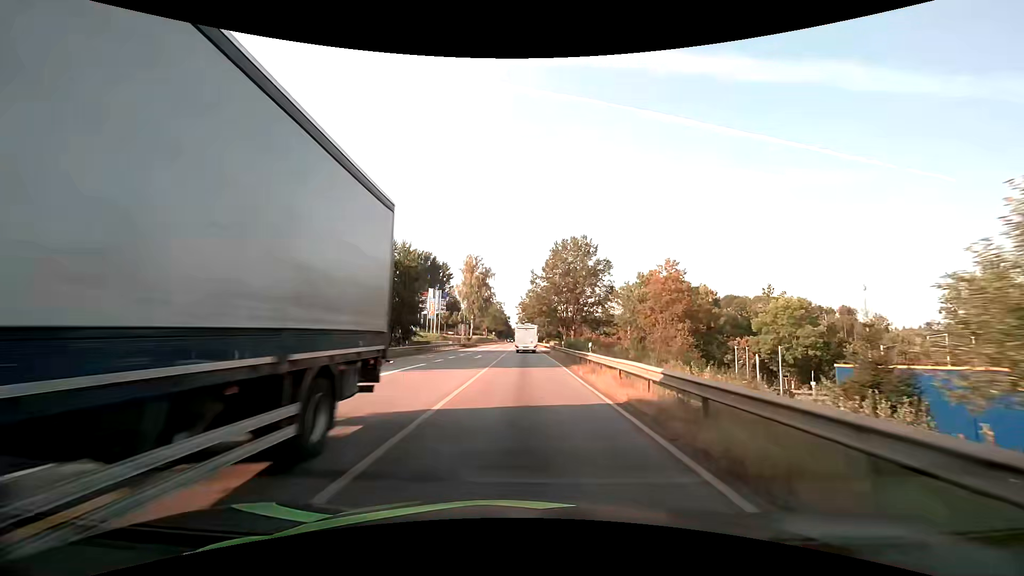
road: primary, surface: asphalt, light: Day
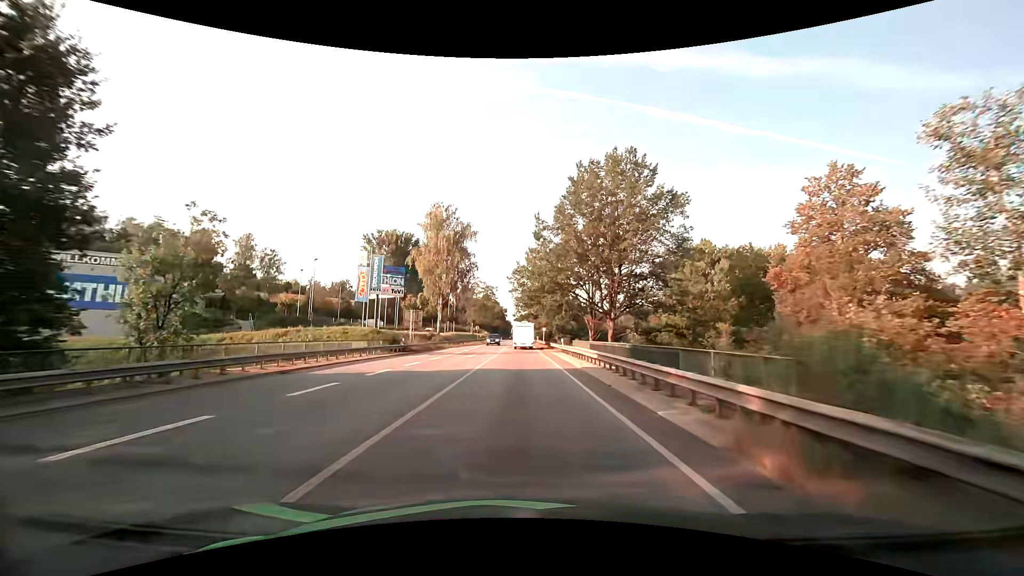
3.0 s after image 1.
(-0.3, +41.0) m; 0°
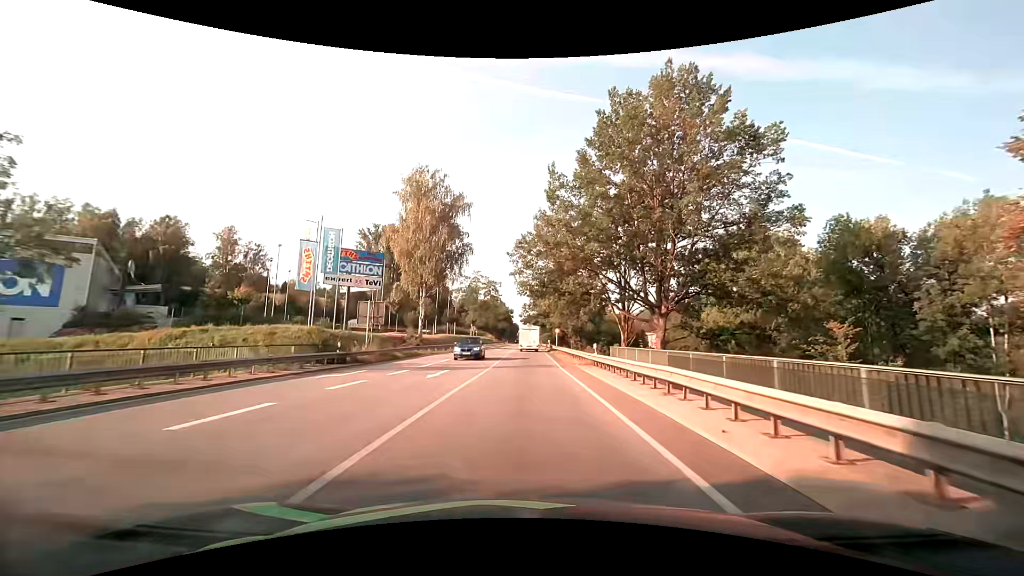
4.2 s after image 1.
(-0.2, +16.0) m; -1°
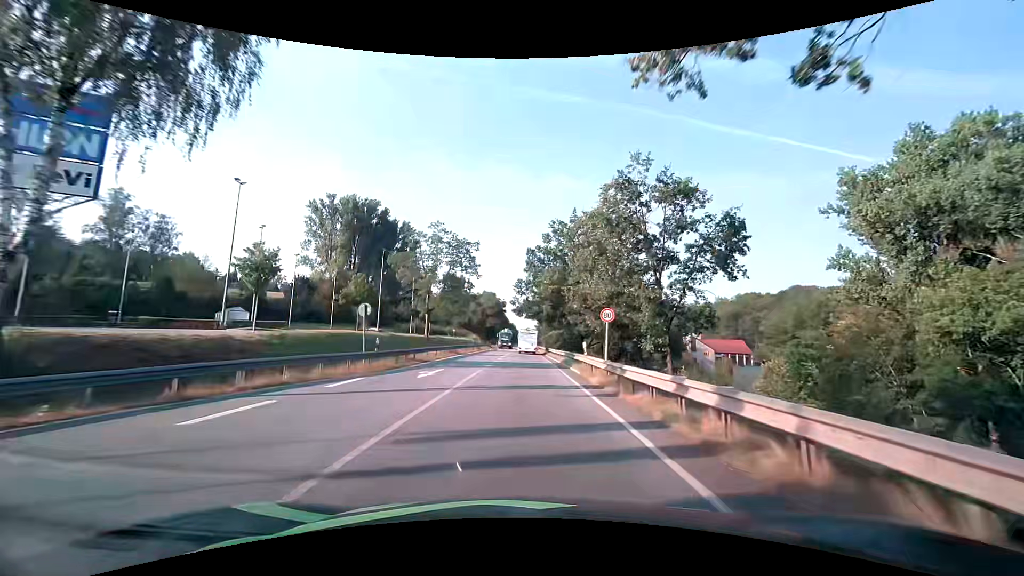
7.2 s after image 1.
(+0.2, +41.4) m; +2°
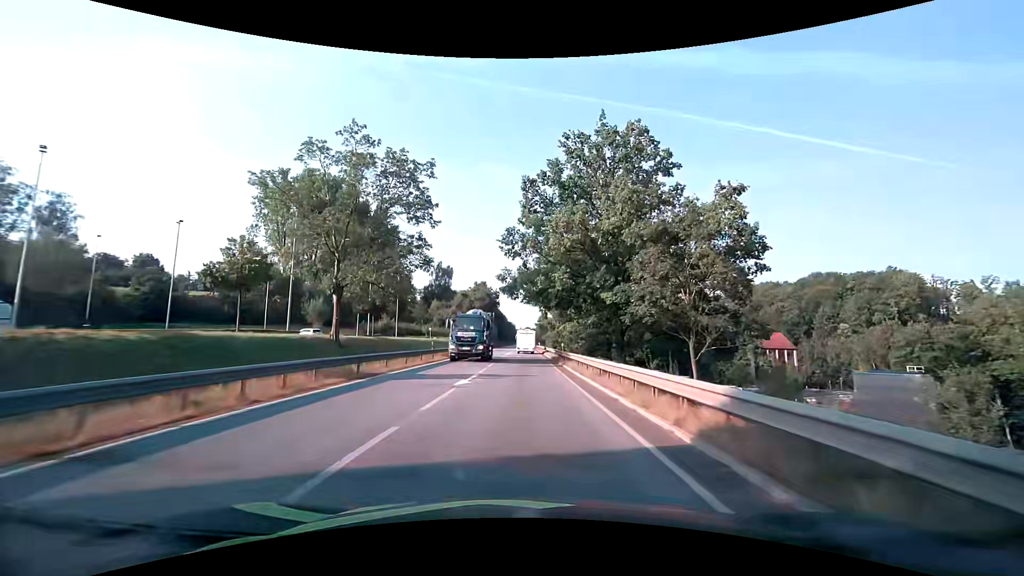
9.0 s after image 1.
(-0.5, +26.5) m; -1°
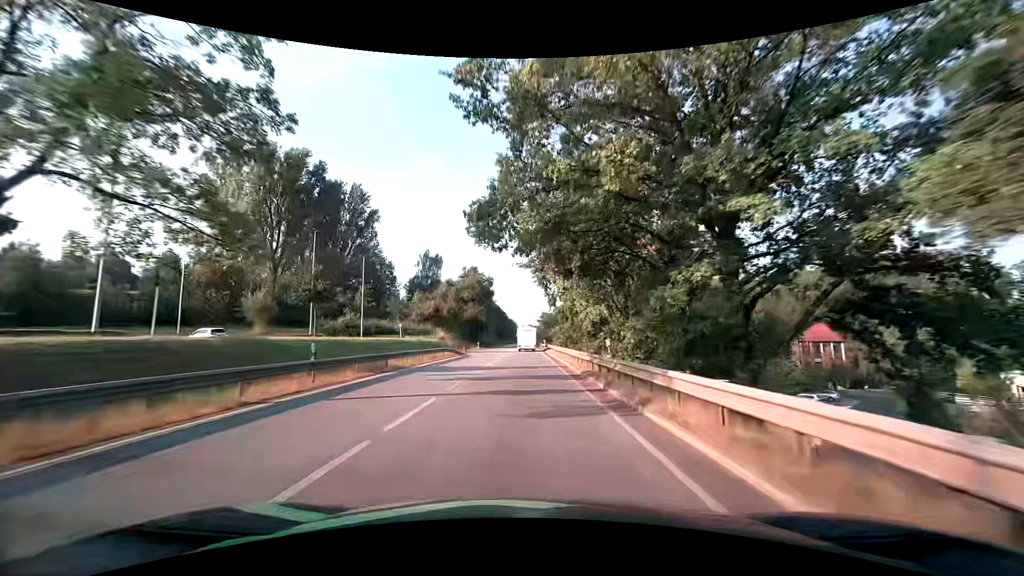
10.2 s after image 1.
(+0.1, +20.0) m; 0°
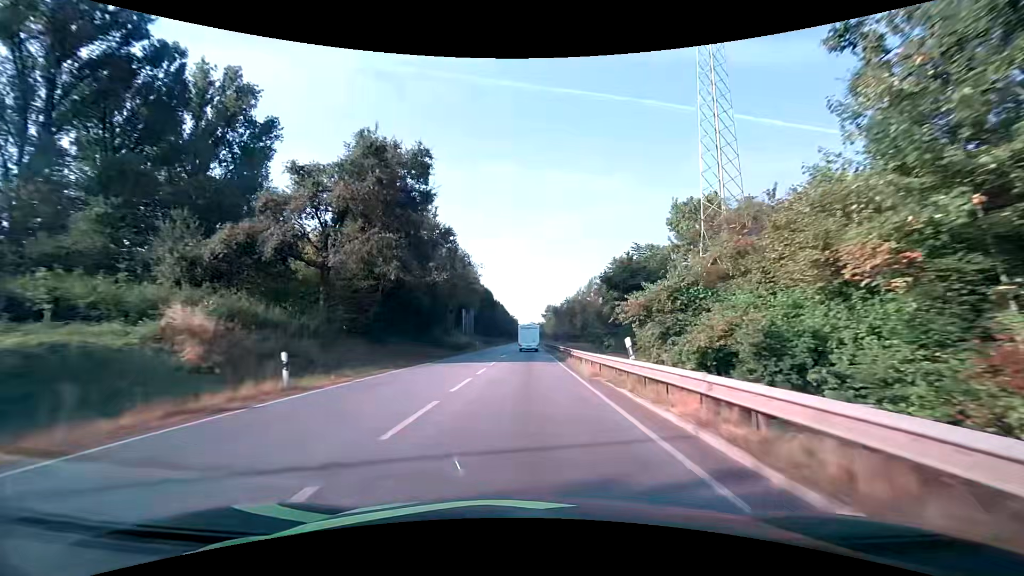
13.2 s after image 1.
(-0.5, +54.6) m; 0°
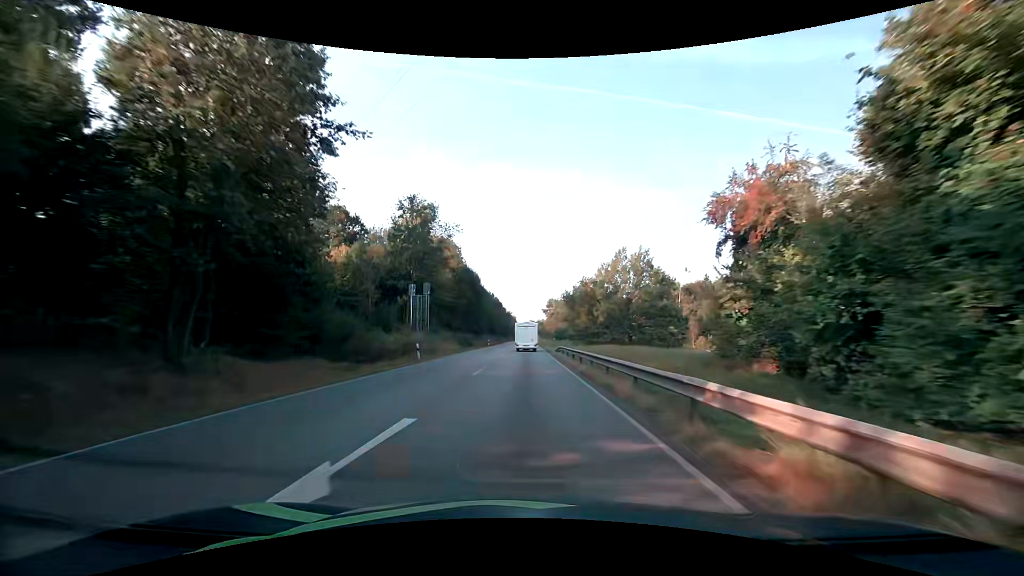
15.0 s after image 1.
(0.0, +32.4) m; 0°
(0, +10) (0, +20) (0, +30) (0, +40) (0, +50) (0, +60) (0, +70) (0, +80) (0, +90) (0, +100) m
